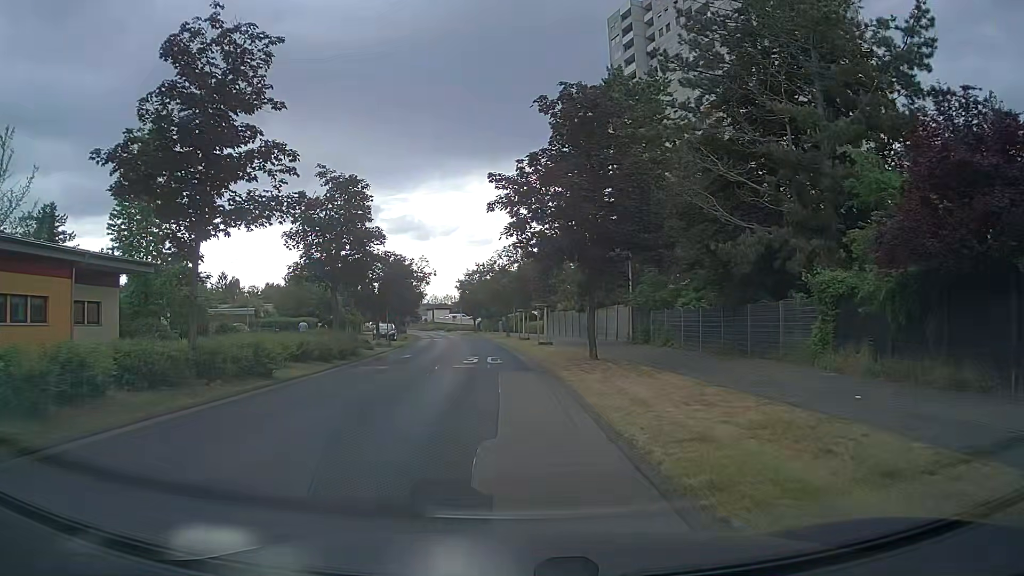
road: residential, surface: asphalt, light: Day
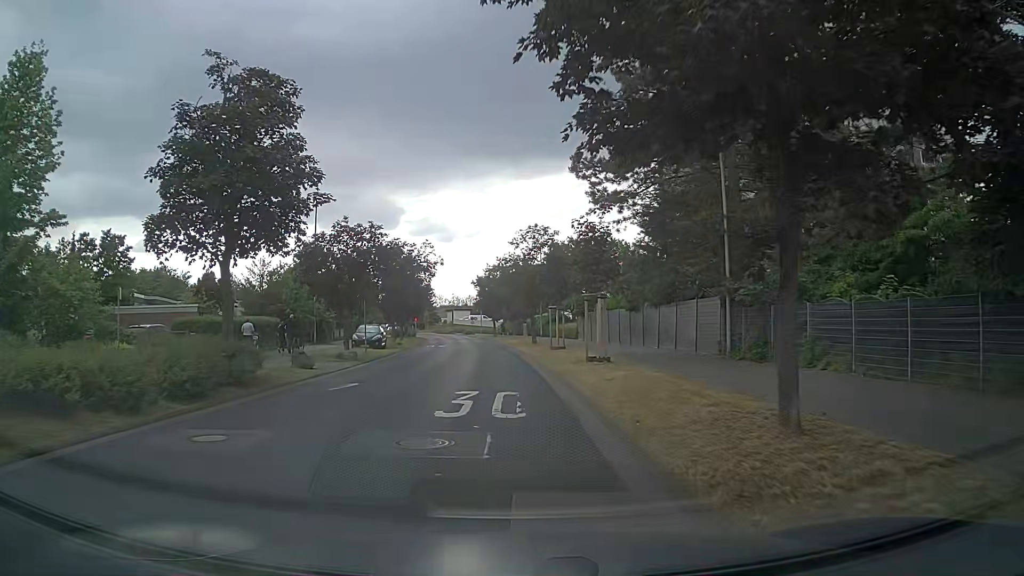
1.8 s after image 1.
(-0.2, +13.8) m; -2°
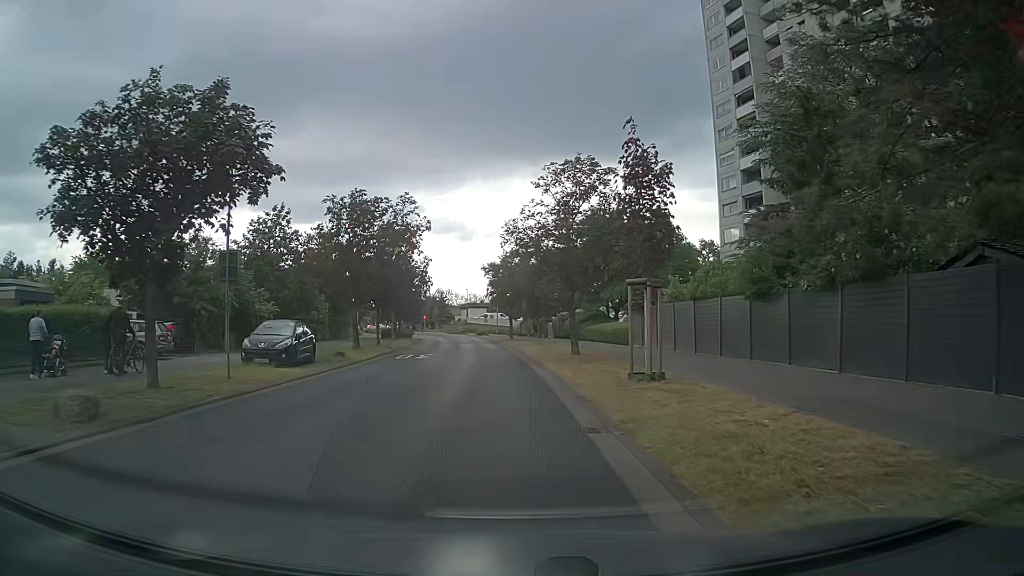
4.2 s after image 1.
(-0.3, +18.5) m; -1°
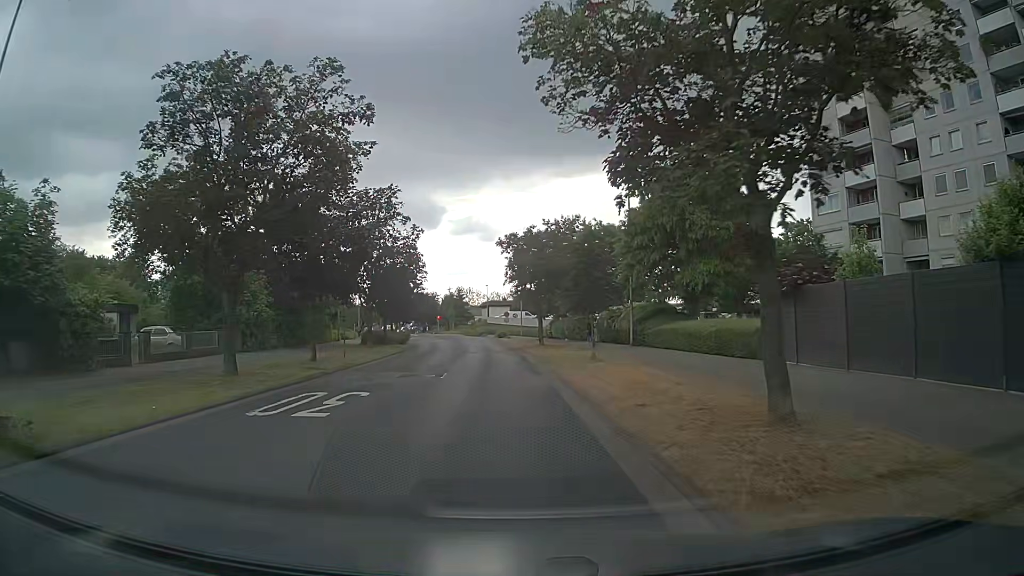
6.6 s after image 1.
(-0.5, +18.5) m; -2°
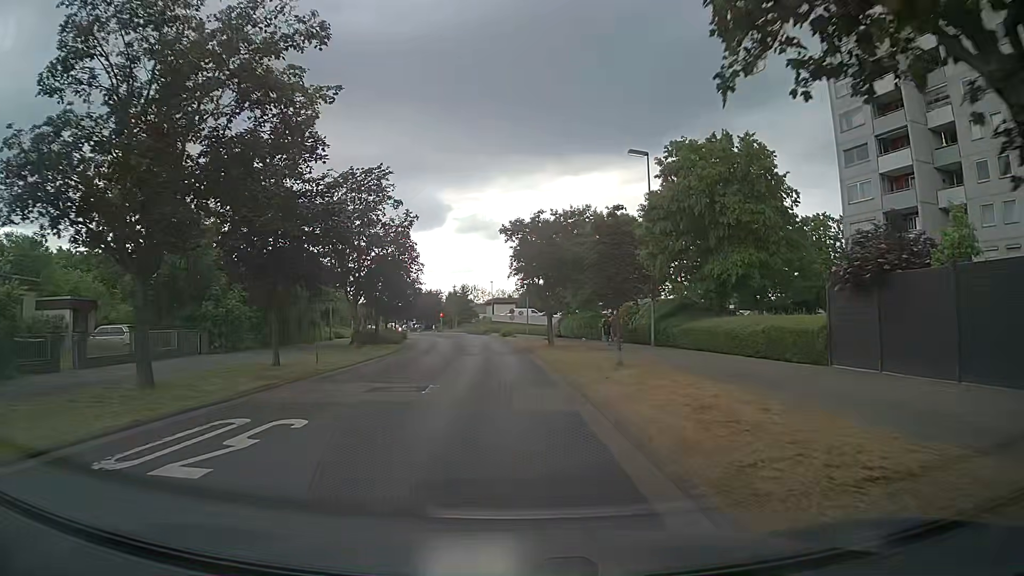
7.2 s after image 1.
(-0.1, +4.6) m; -1°
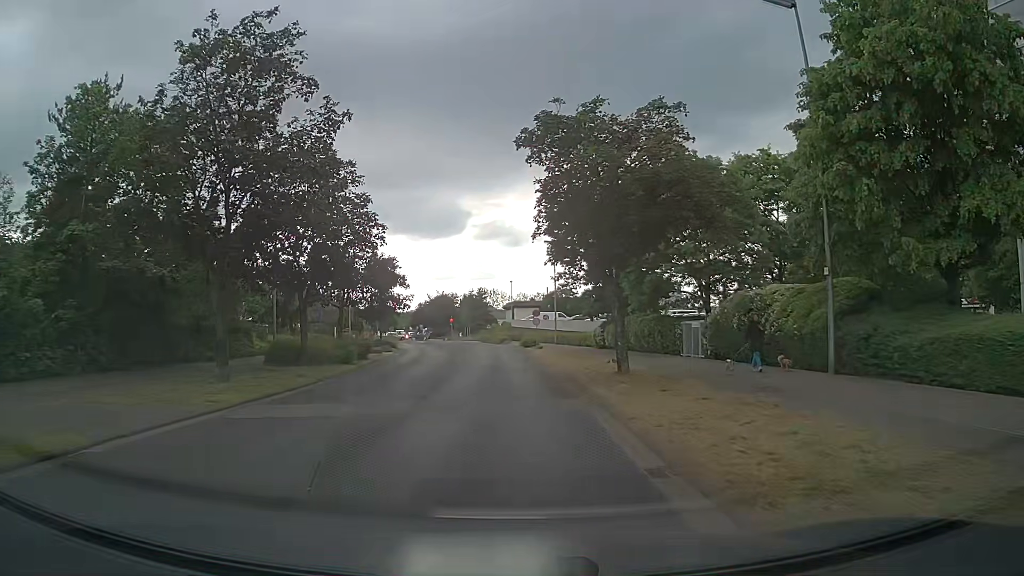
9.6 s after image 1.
(-0.4, +18.6) m; -2°
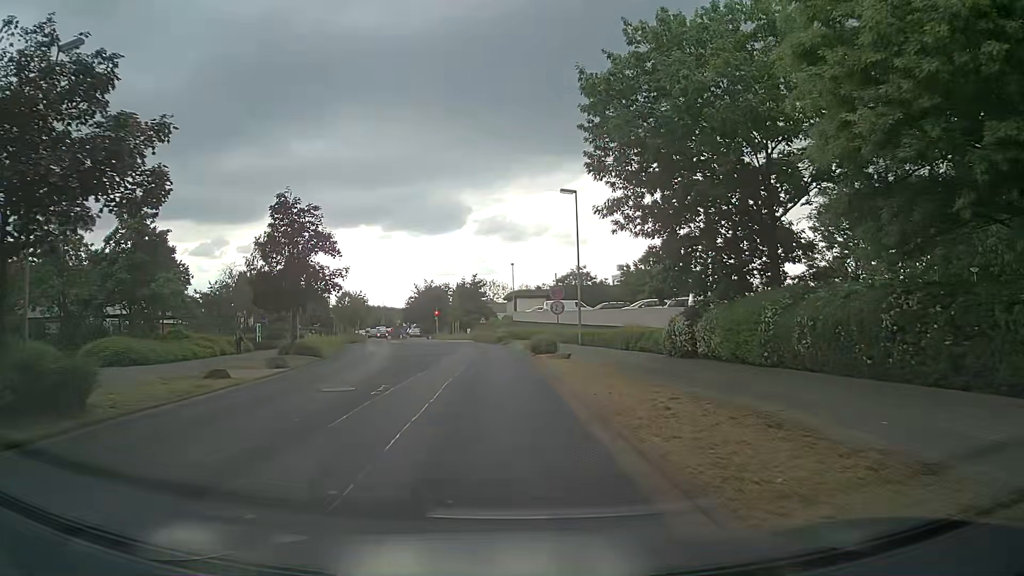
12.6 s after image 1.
(0.0, +23.2) m; 0°
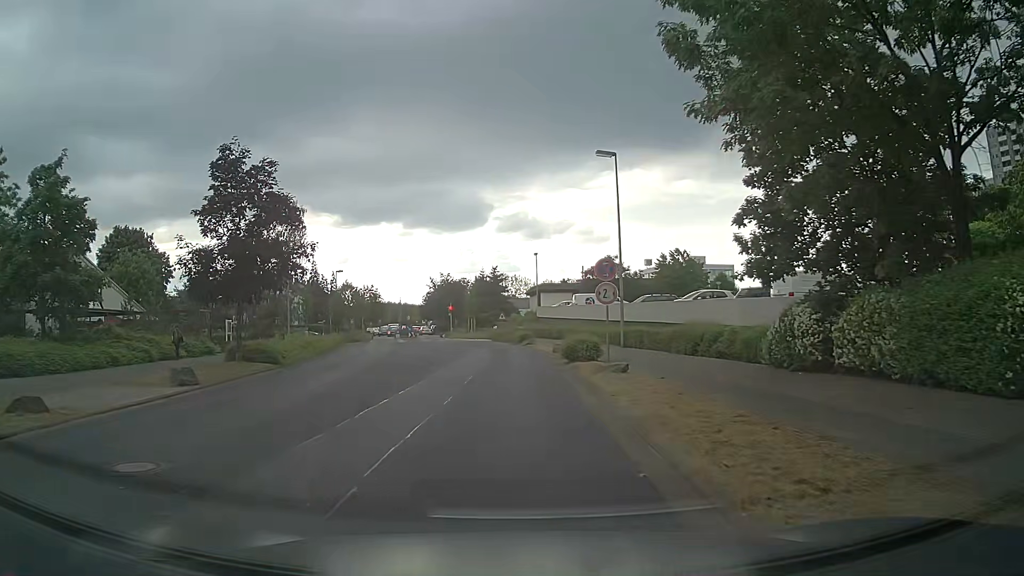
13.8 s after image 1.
(-0.2, +9.3) m; -2°
